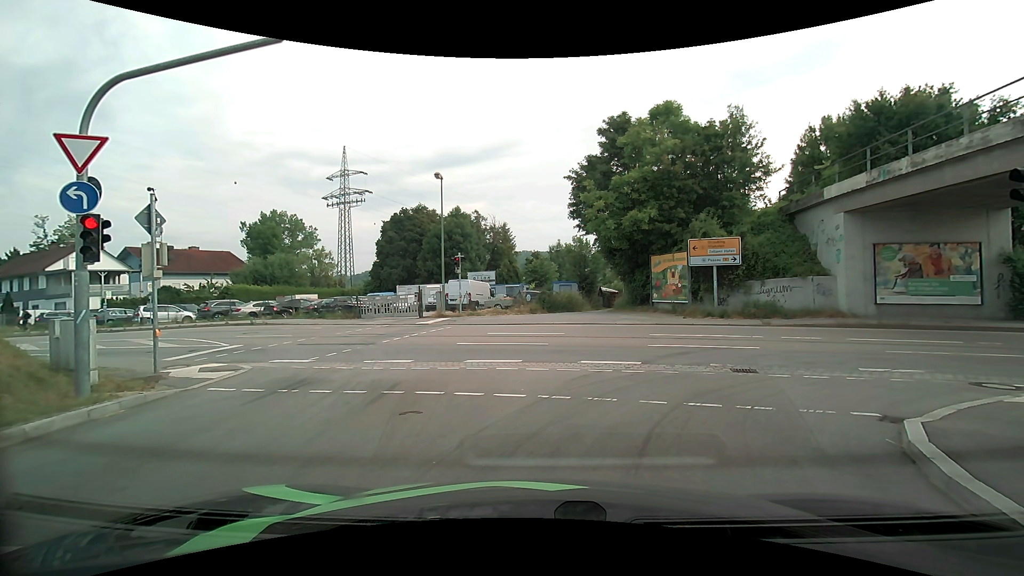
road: primary_link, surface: asphalt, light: Day
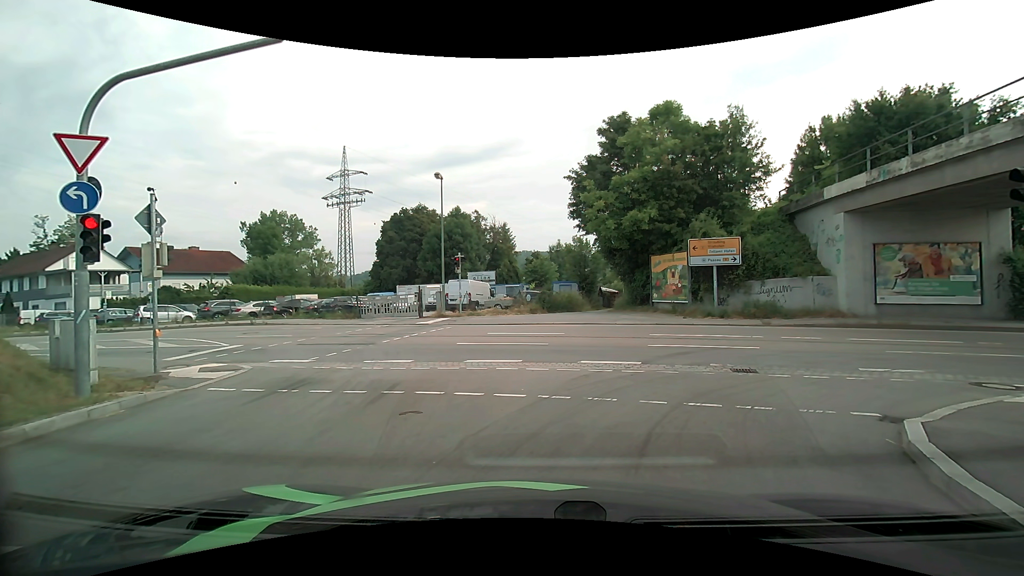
(0.0, 0.0) m; 0°
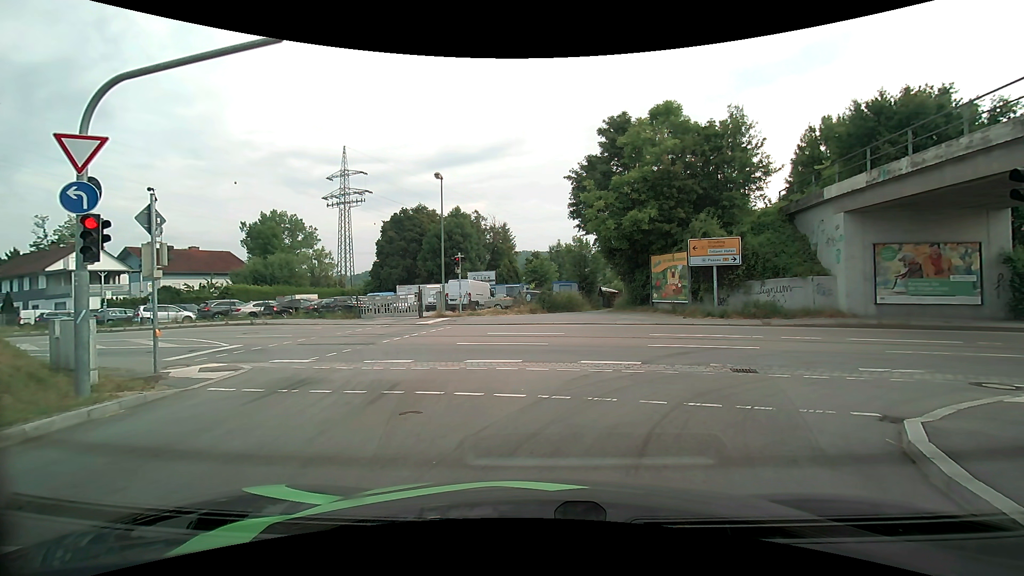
(0.0, 0.0) m; 0°
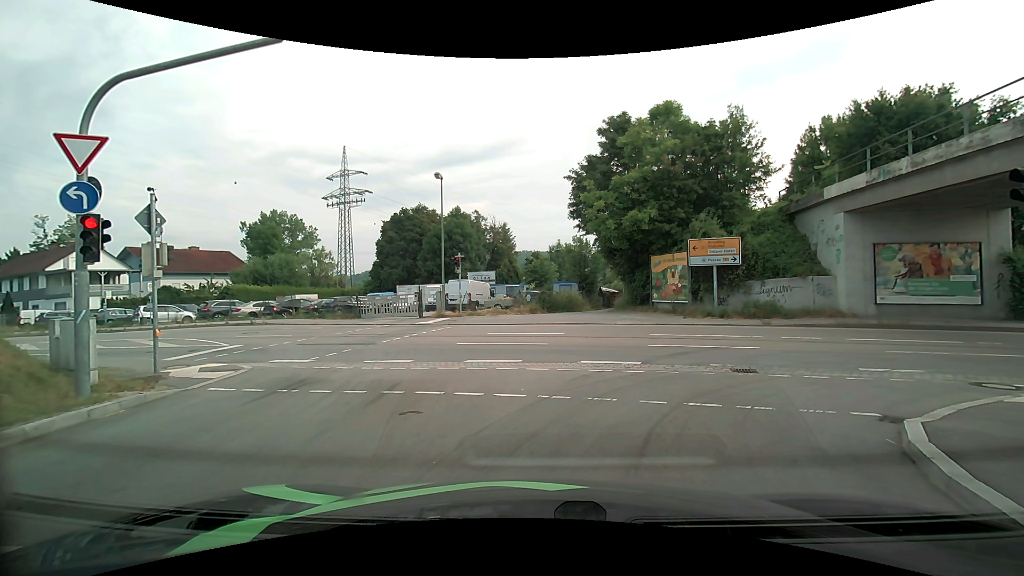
(0.0, 0.0) m; 0°
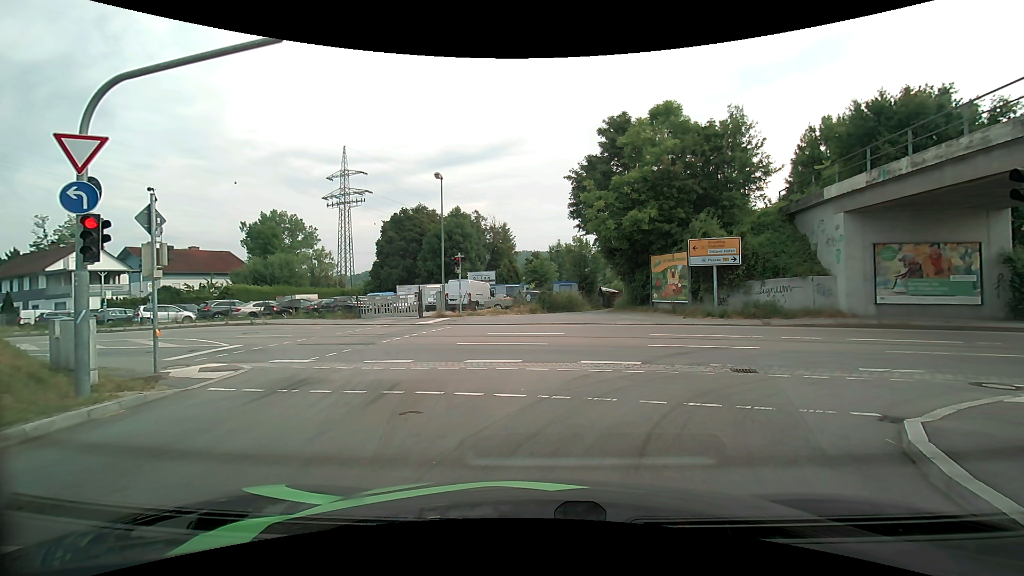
(0.0, 0.0) m; 0°
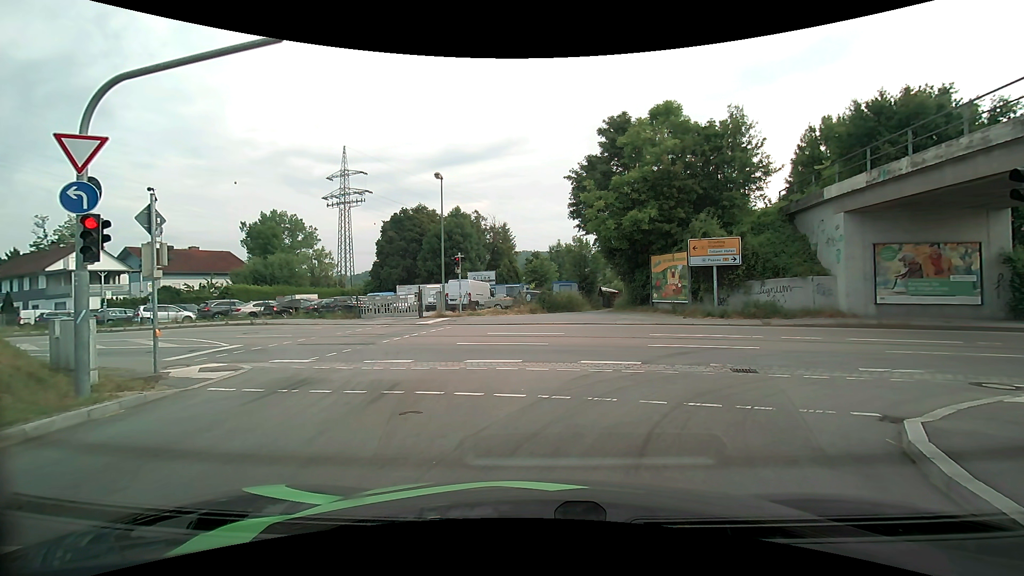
(0.0, 0.0) m; 0°
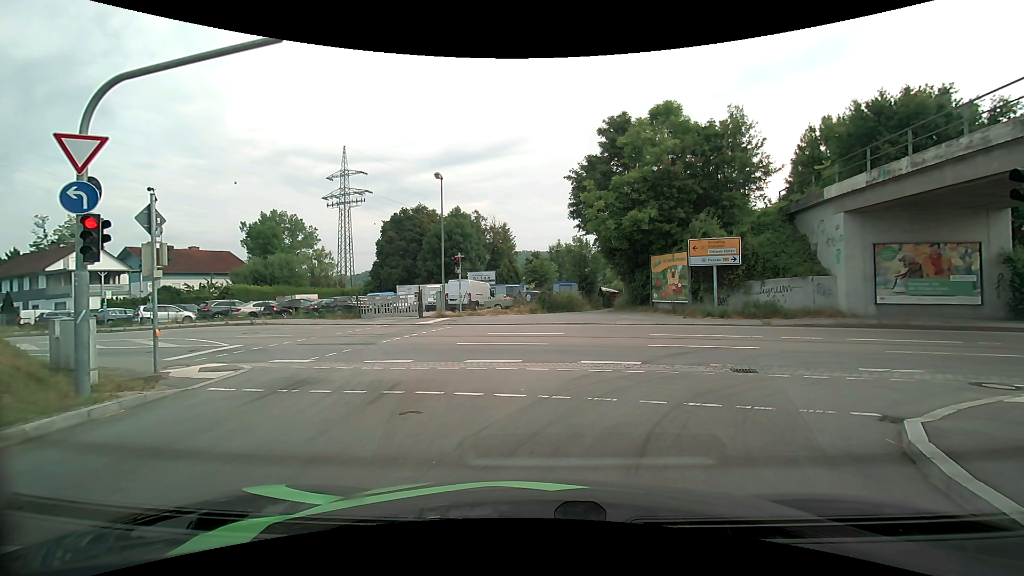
(0.0, 0.0) m; 0°
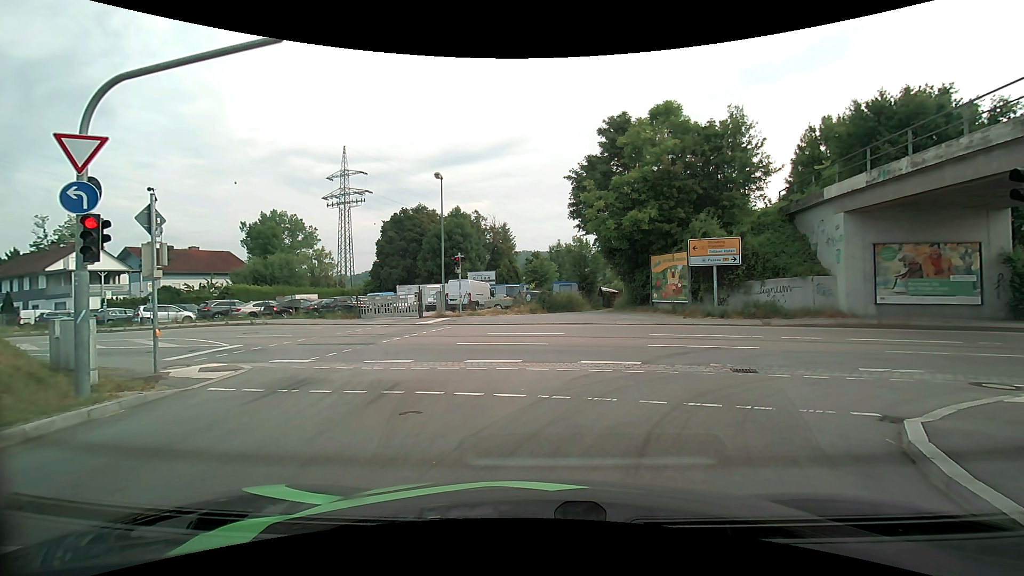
(0.0, 0.0) m; 0°
